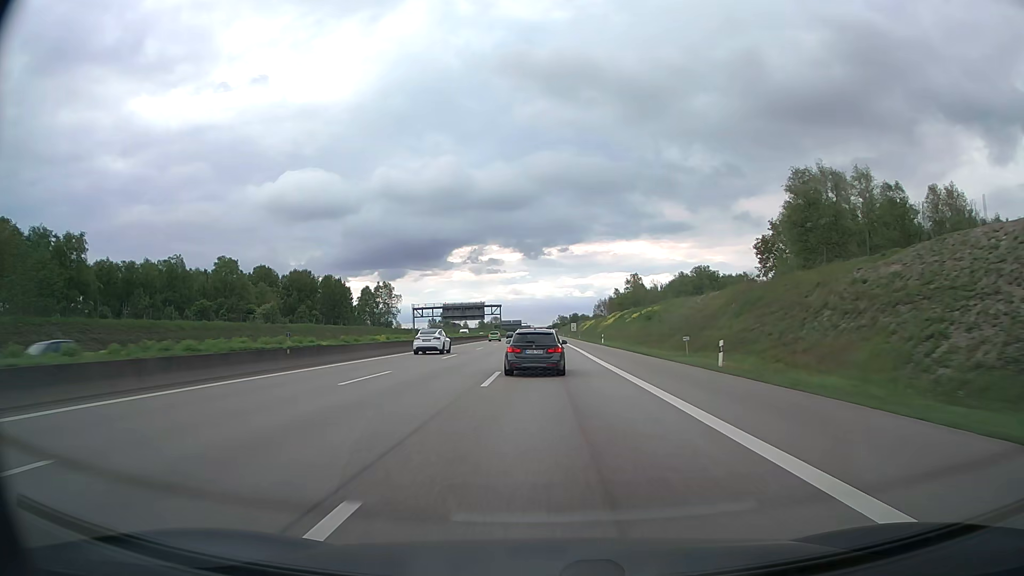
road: motorway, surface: asphalt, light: Day
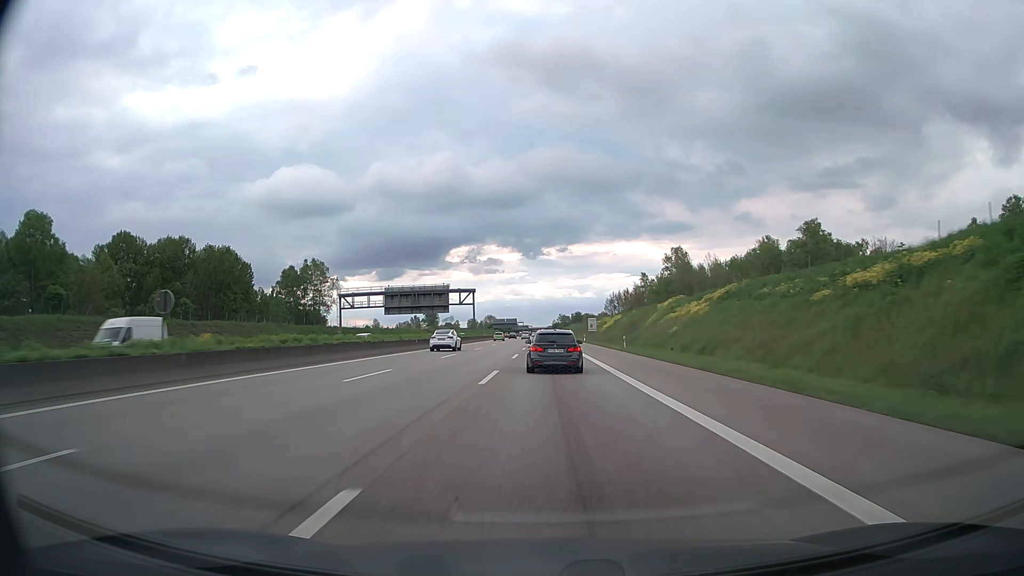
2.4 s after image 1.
(+0.1, +70.9) m; 0°
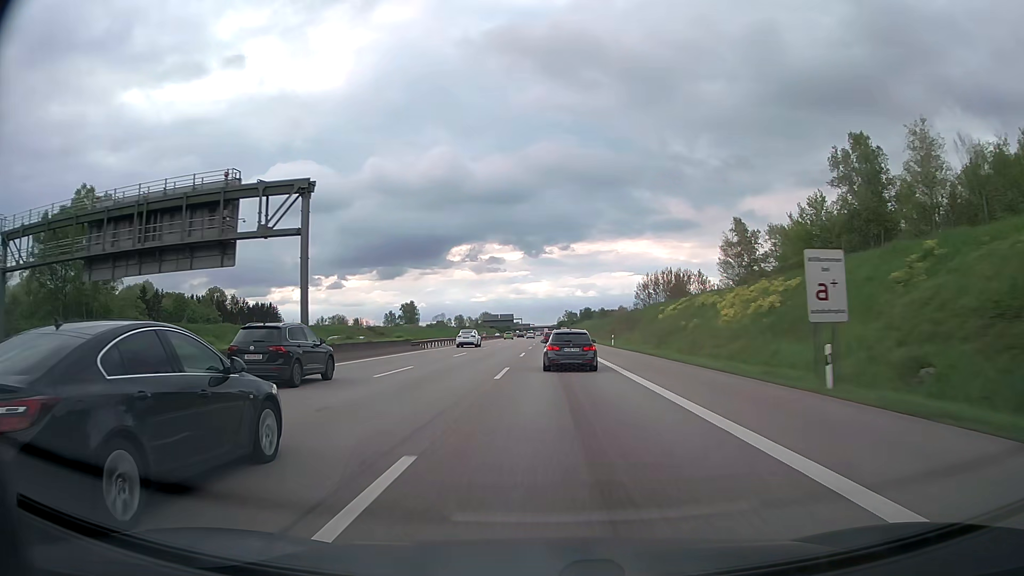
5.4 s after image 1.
(-0.4, +87.8) m; 0°
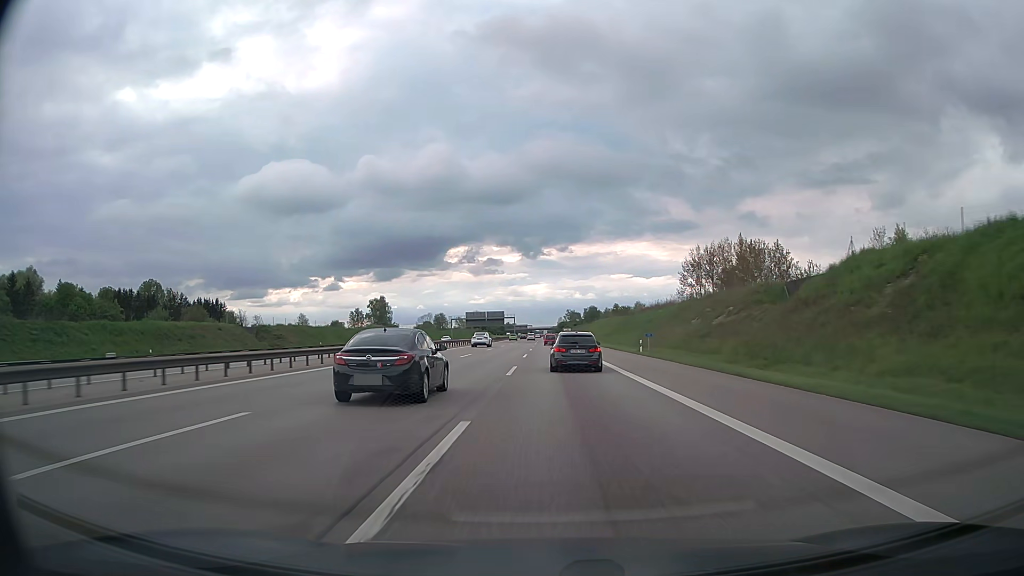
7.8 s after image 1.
(0.0, +68.6) m; 0°
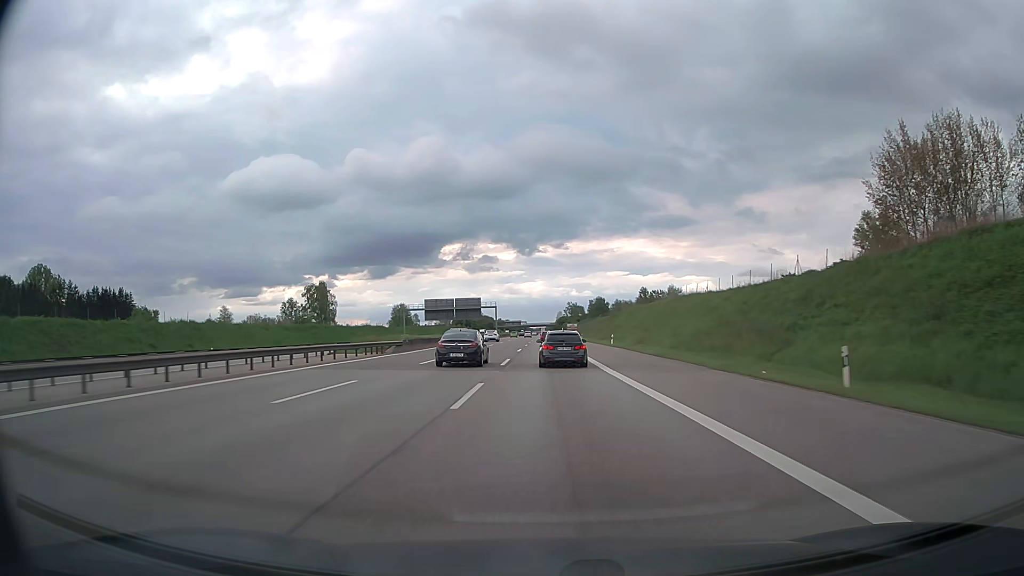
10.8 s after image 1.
(+0.2, +83.7) m; 0°
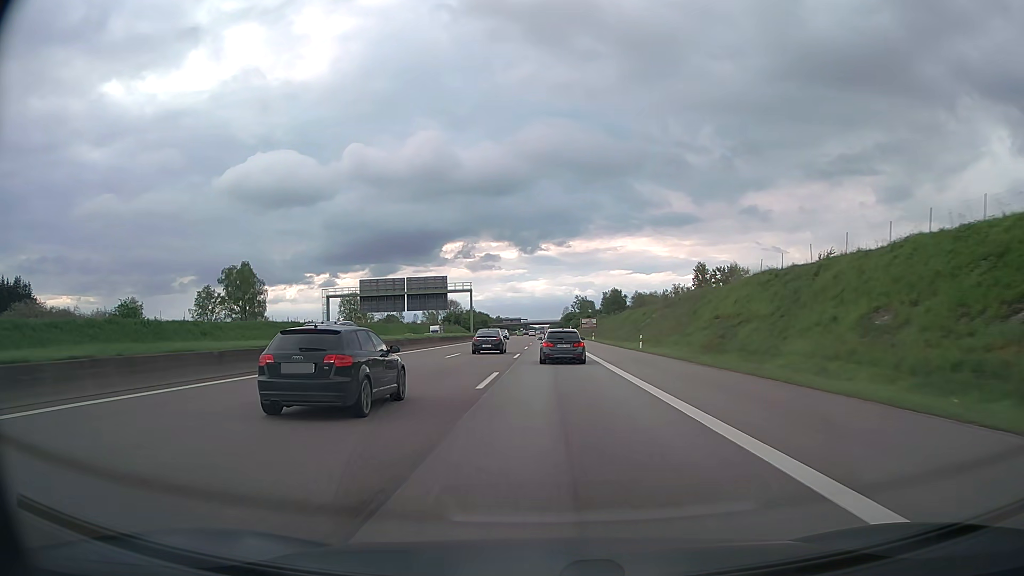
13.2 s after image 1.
(-0.2, +66.3) m; 0°
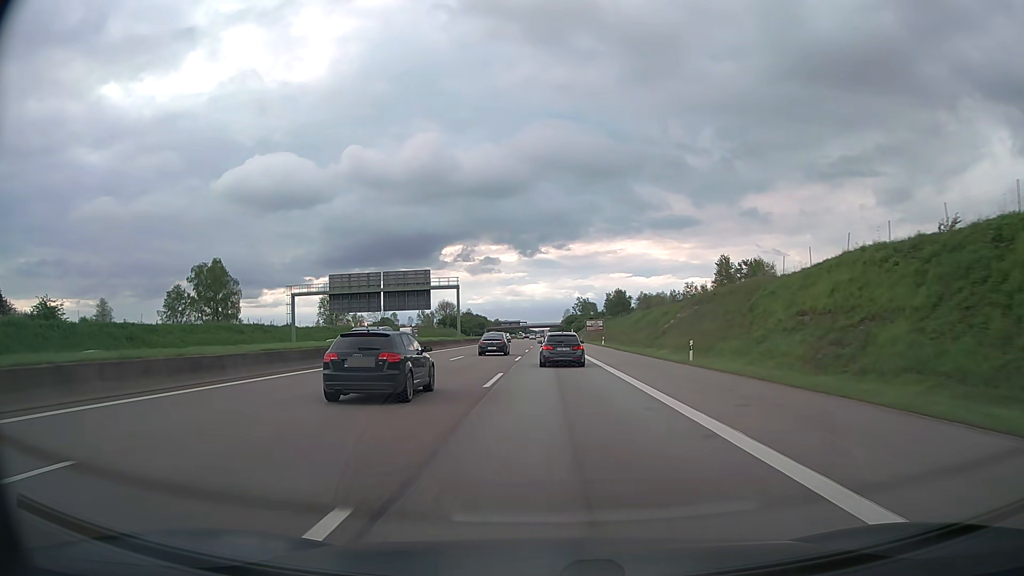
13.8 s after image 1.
(0.0, +16.4) m; 0°
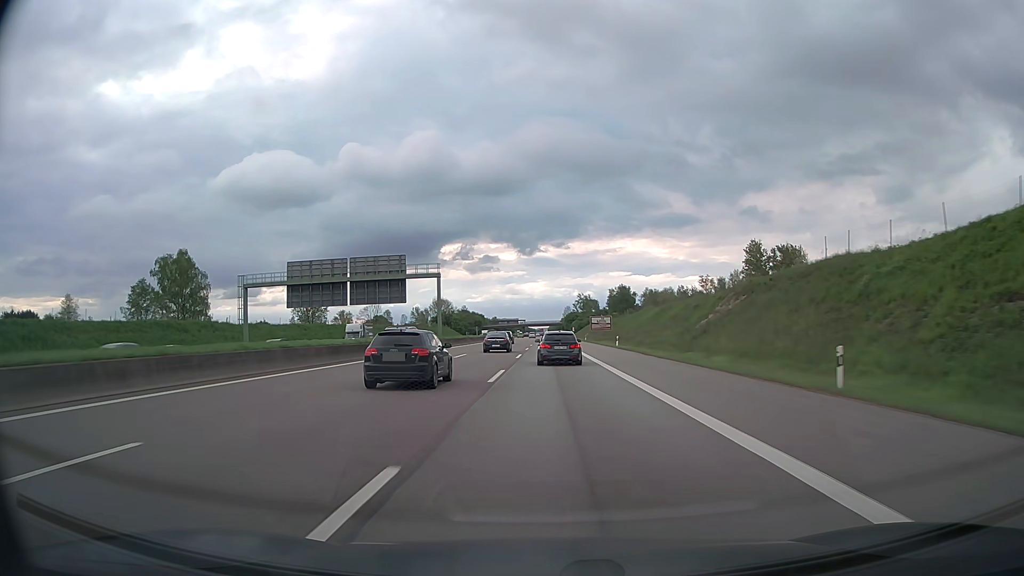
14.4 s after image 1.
(0.0, +16.4) m; 0°
(0, +10) (0, +20) (0, +30) (0, +40) (0, +50) (0, +60) (0, +70) (0, +80) (0, +90) (0, +100) m
